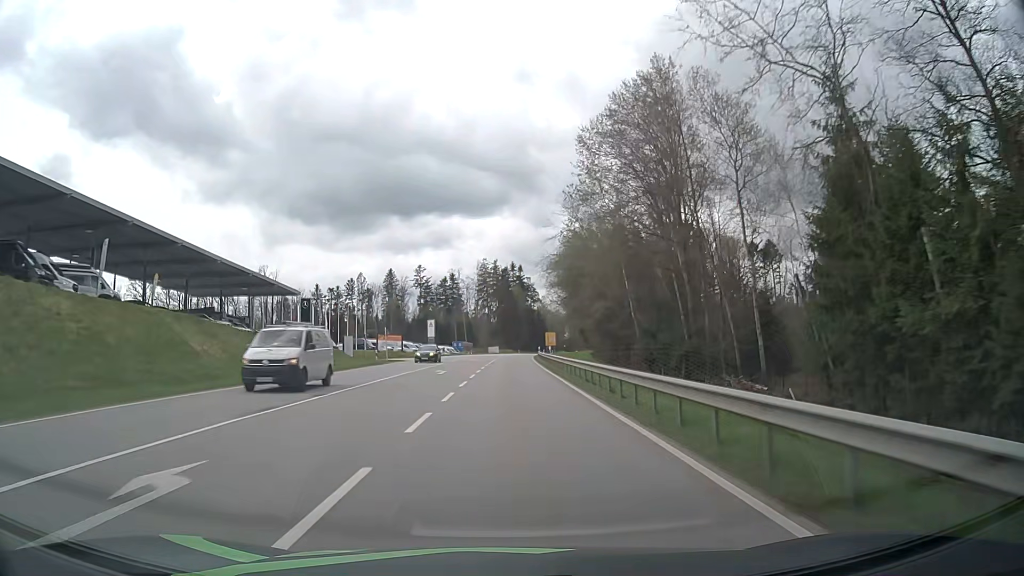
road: secondary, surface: asphalt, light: Day
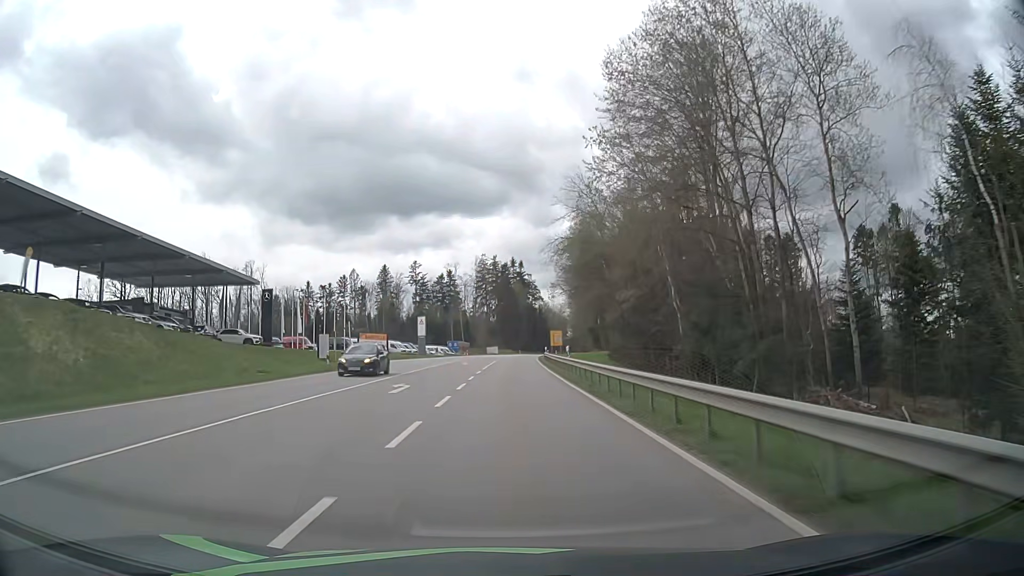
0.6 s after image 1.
(0.0, +13.7) m; 0°
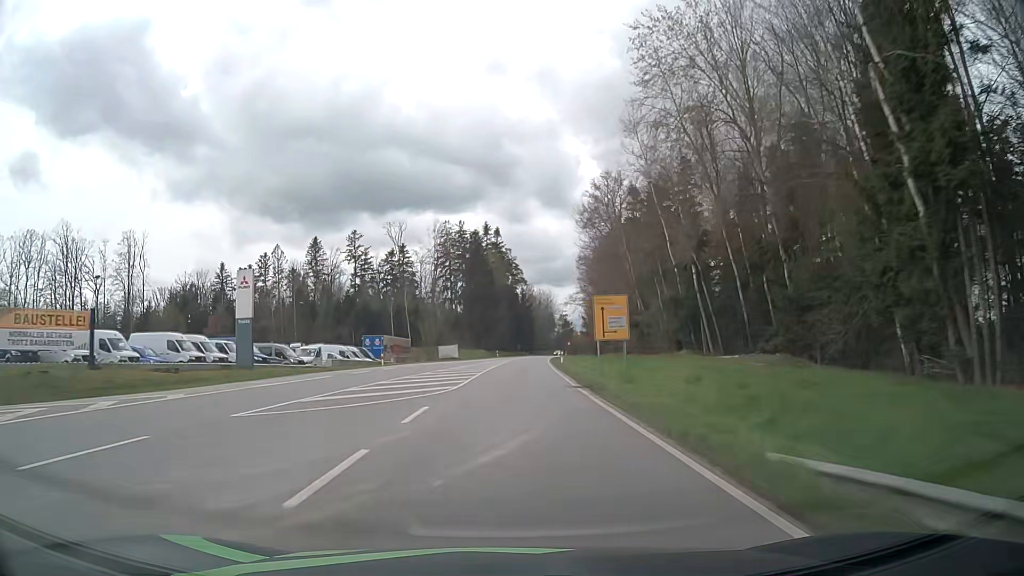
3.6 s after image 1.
(+1.0, +69.2) m; +2°
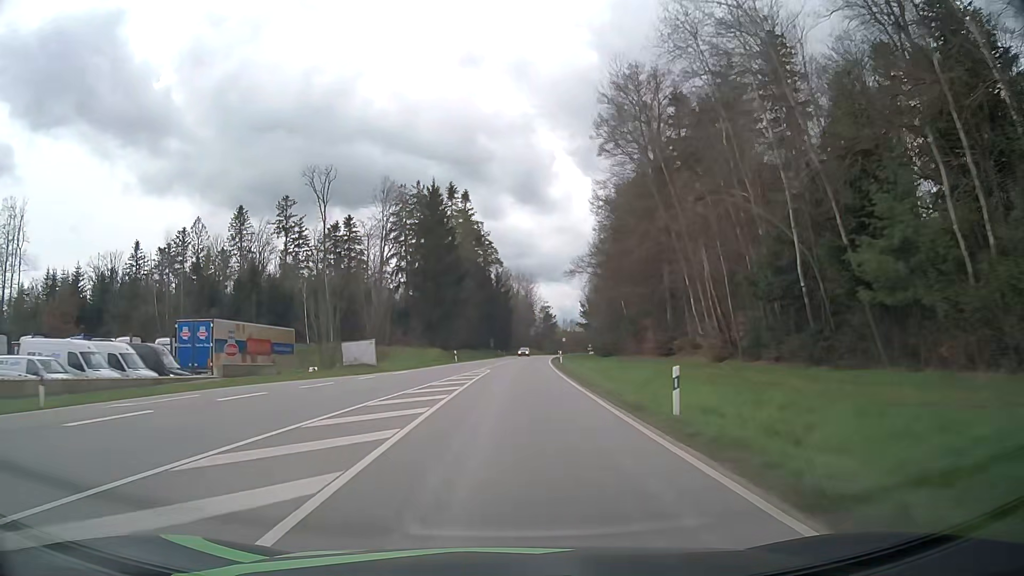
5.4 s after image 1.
(+0.5, +42.1) m; +2°
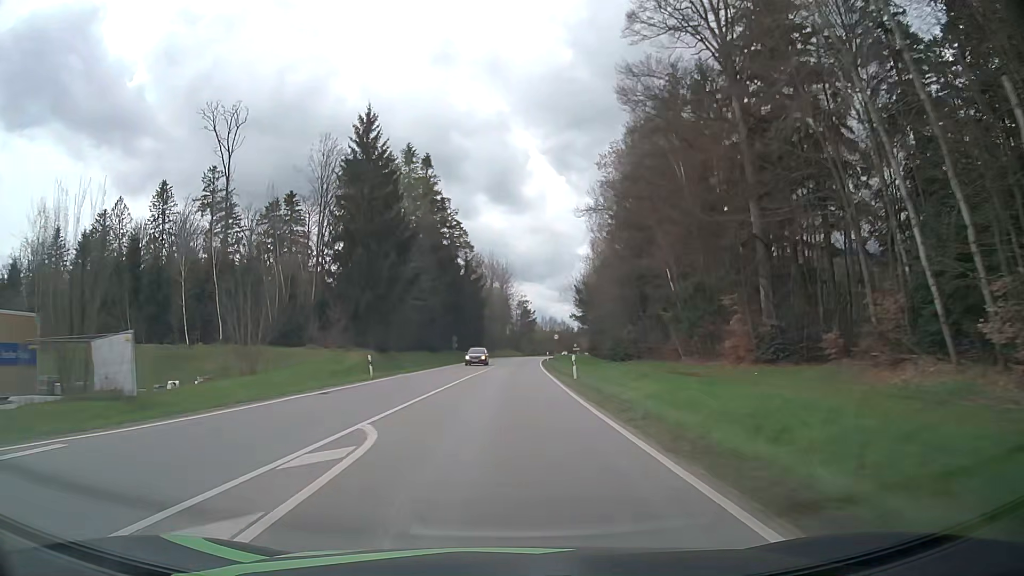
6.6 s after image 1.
(+0.6, +28.4) m; +2°
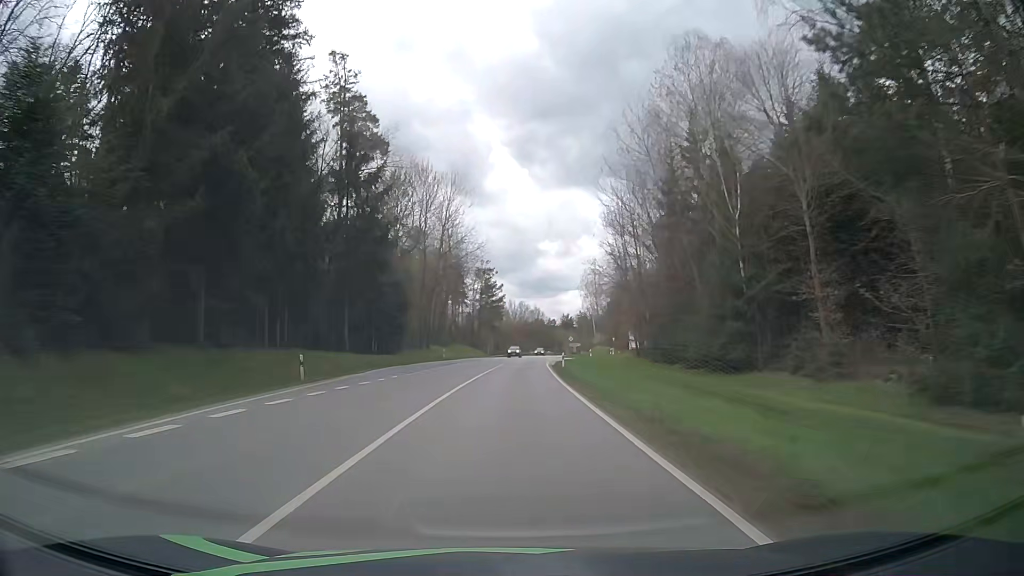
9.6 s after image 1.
(+1.8, +72.2) m; +3°
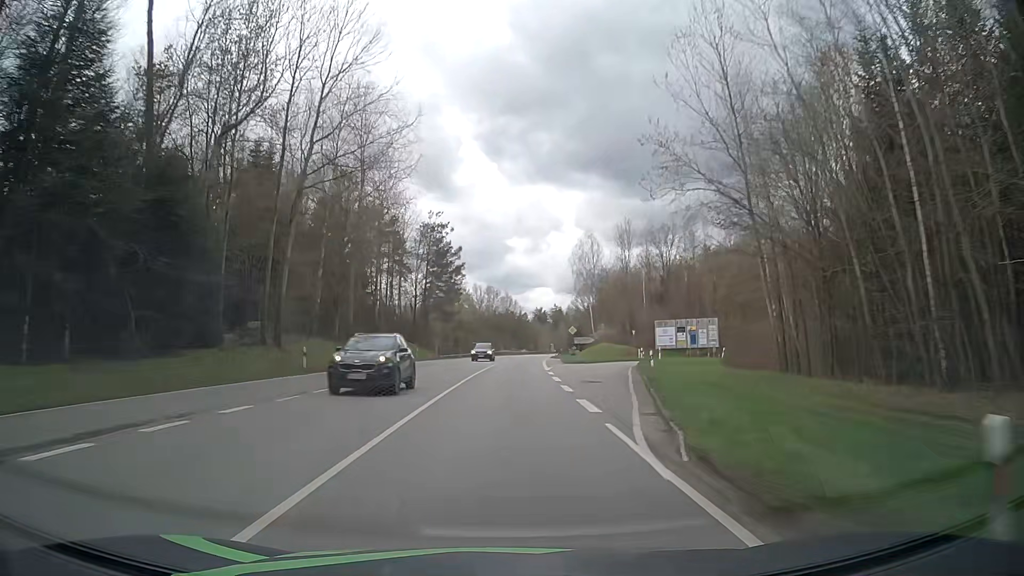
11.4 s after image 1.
(+1.1, +44.3) m; +3°
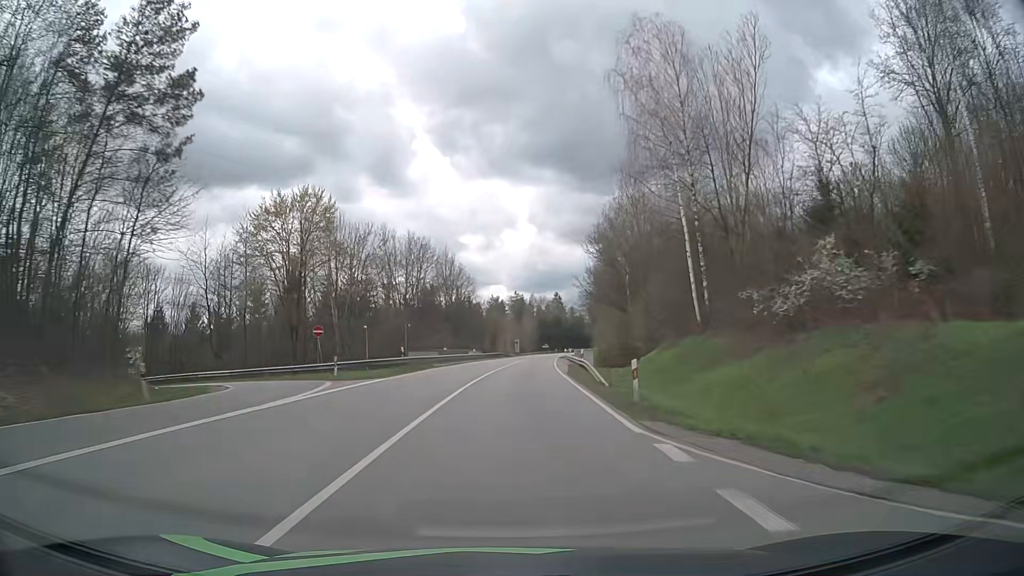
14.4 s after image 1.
(+2.5, +75.6) m; +4°
(0, +10) (0, +20) (+1, +30) (+1, +40) (+2, +50) (+2, +60) (+3, +70) (+4, +80) (+5, +90) (+6, +100) m
